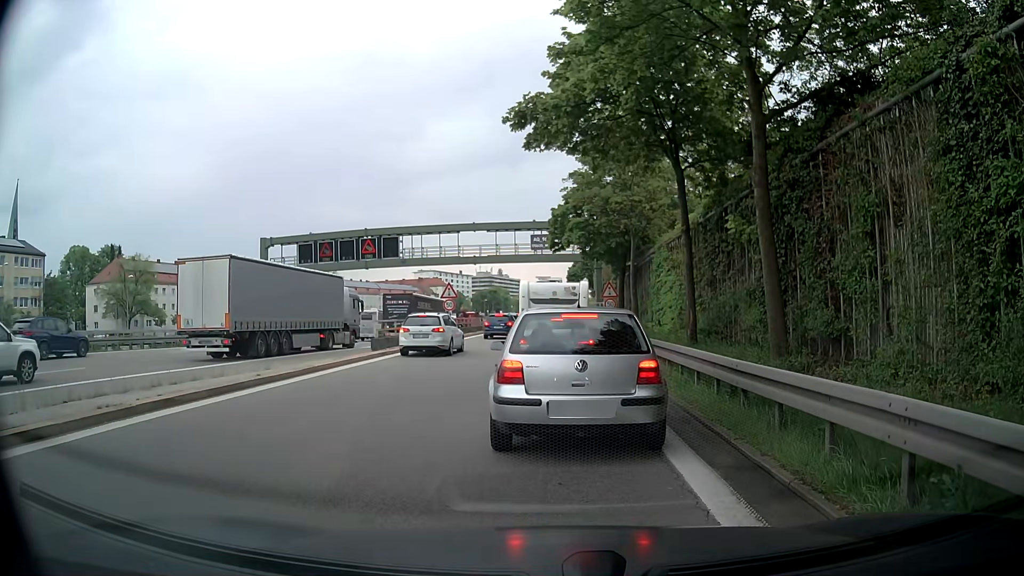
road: motorway_link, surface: asphalt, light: Day
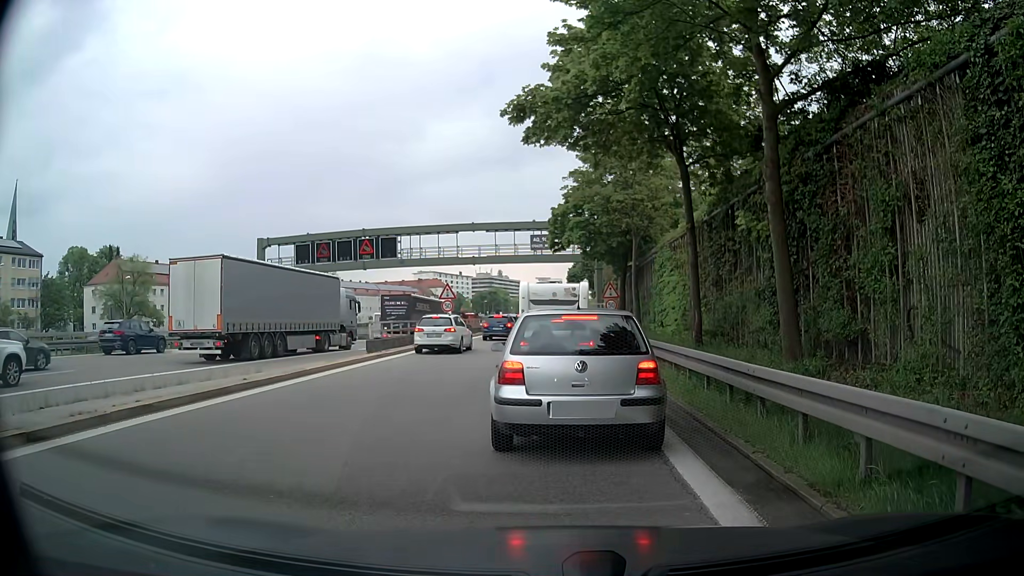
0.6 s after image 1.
(0.0, +0.6) m; 0°
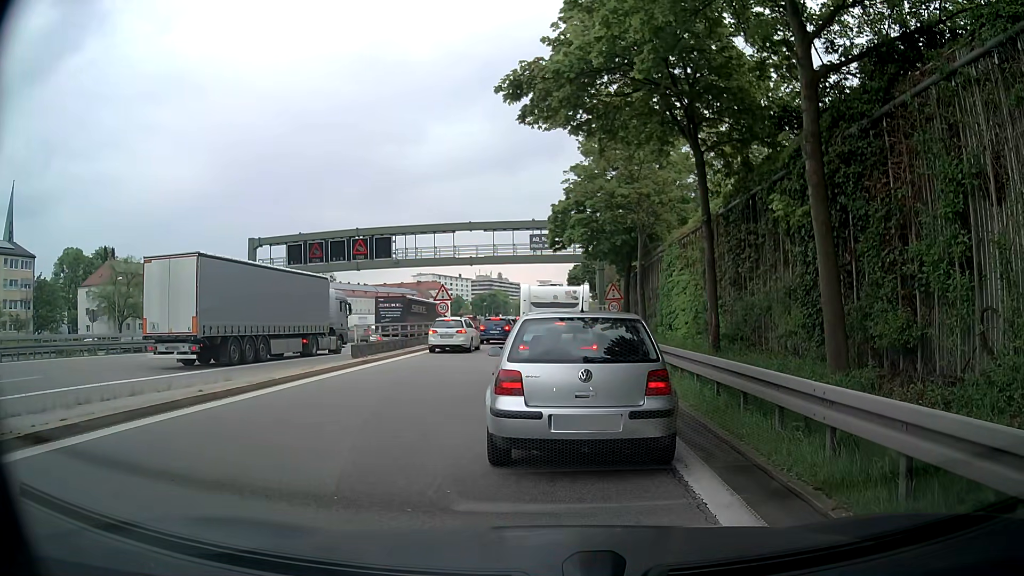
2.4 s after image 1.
(0.0, +1.9) m; 0°
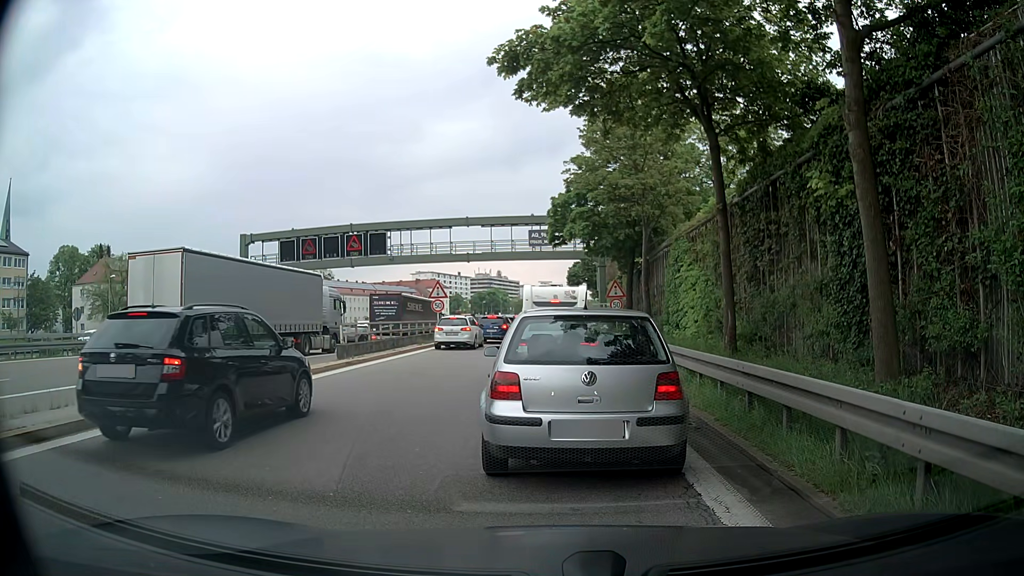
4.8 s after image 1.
(0.0, +1.5) m; 0°
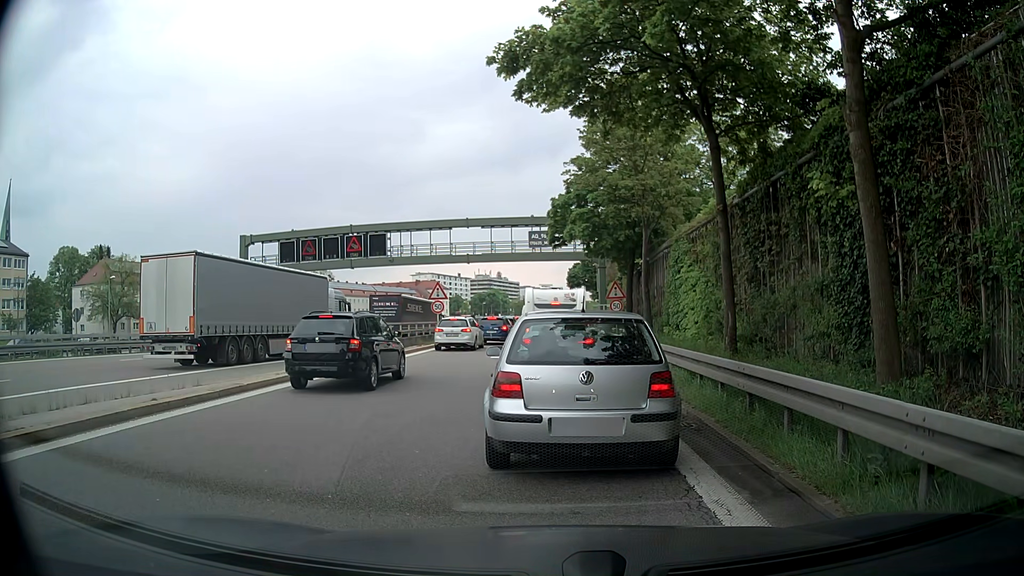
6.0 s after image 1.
(0.0, 0.0) m; 0°
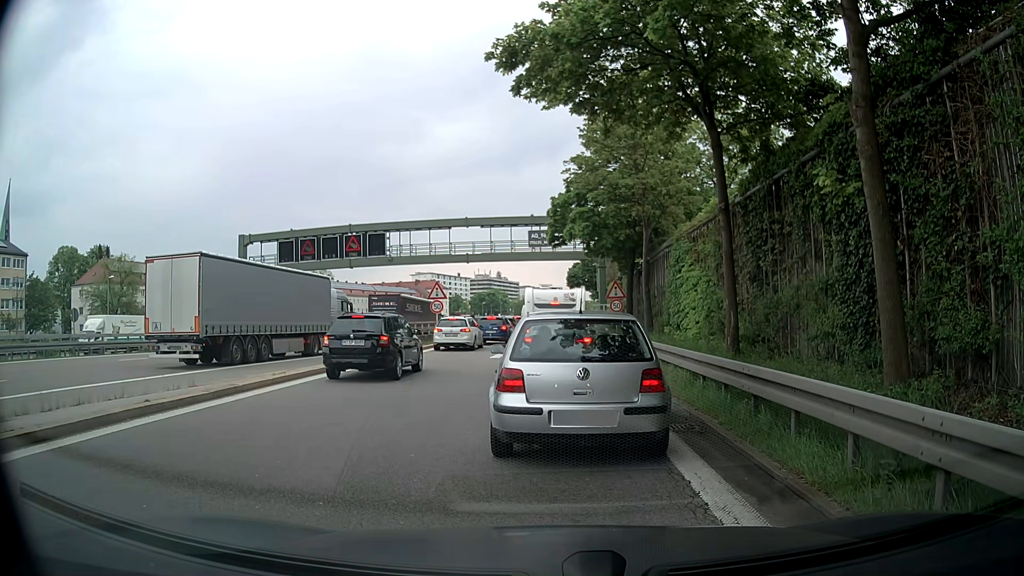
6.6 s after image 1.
(0.0, +0.2) m; 0°
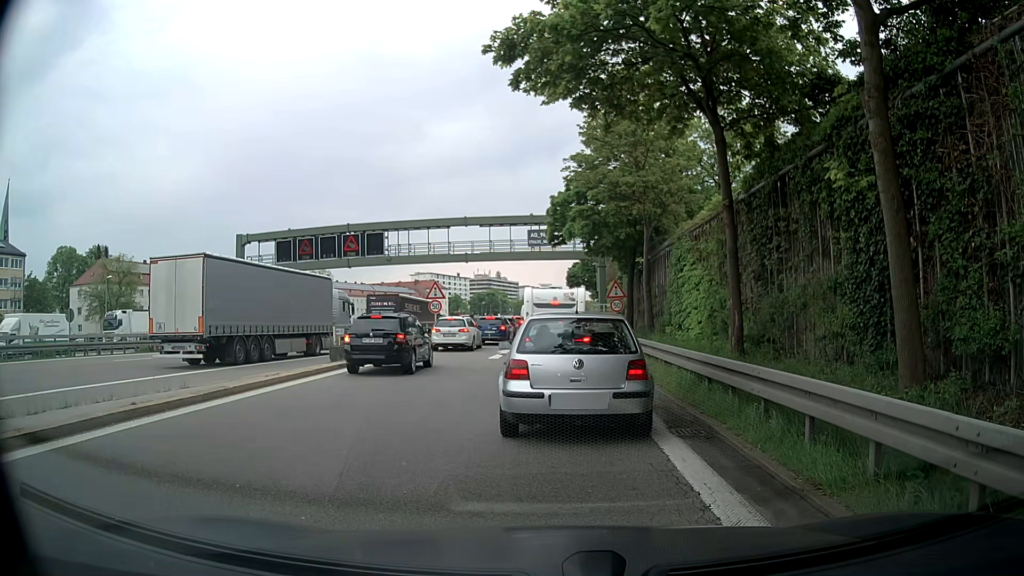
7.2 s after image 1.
(0.0, +0.4) m; 0°
